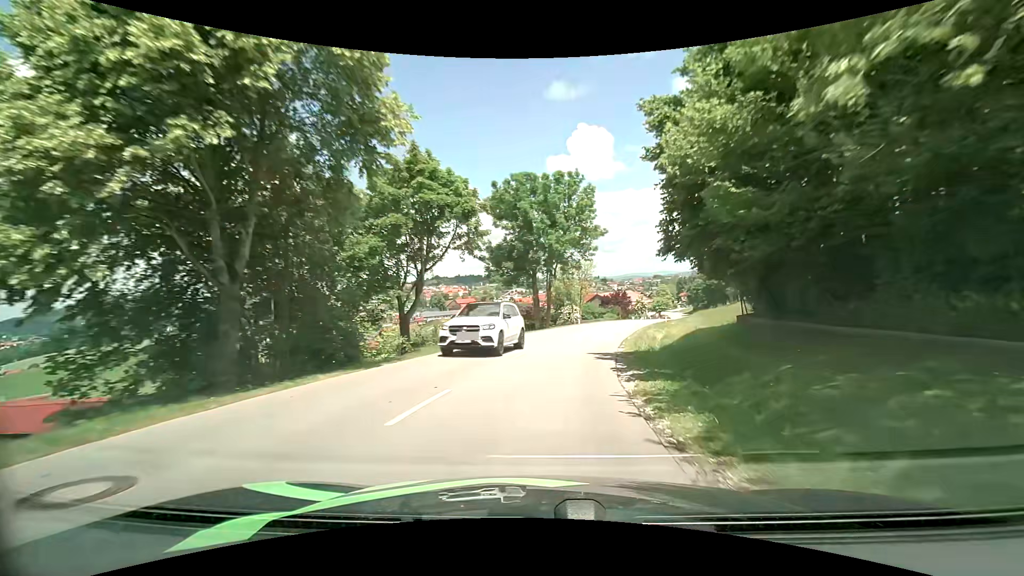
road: tertiary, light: Day
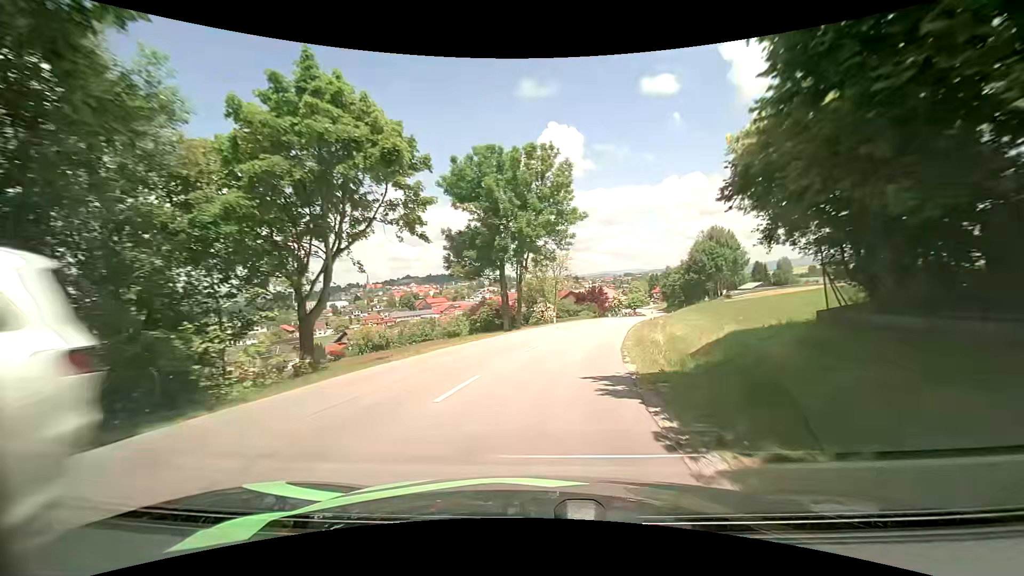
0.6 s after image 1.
(+0.3, +7.6) m; +3°
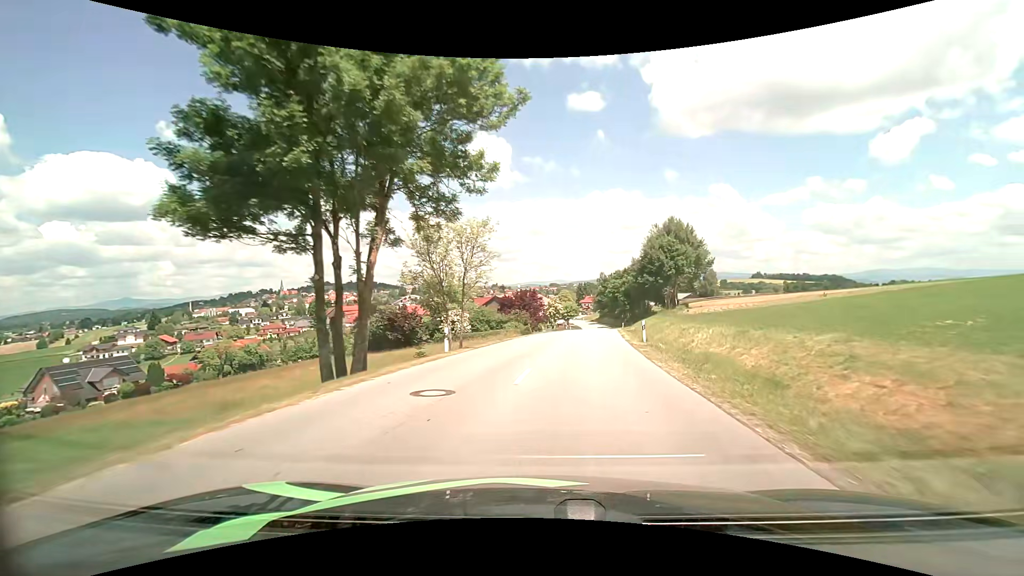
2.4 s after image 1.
(+2.0, +25.0) m; +8°
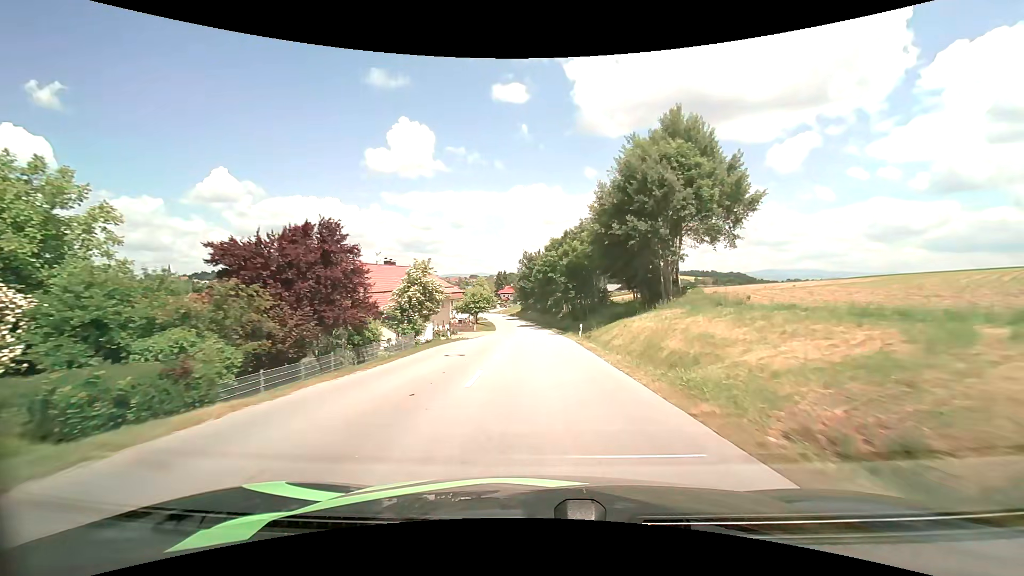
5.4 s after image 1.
(+5.2, +45.3) m; +10°
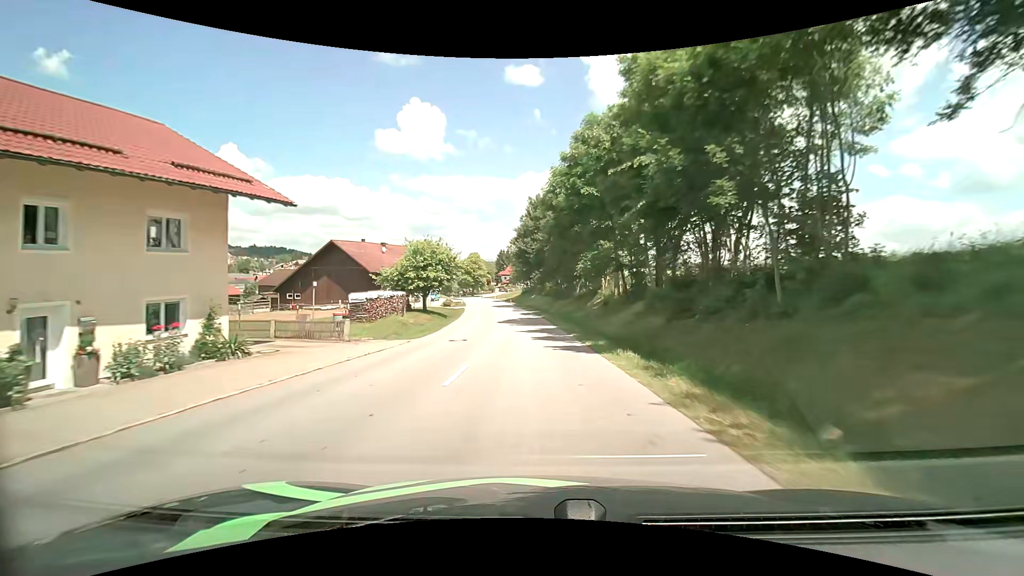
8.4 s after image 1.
(-0.4, +46.1) m; -1°
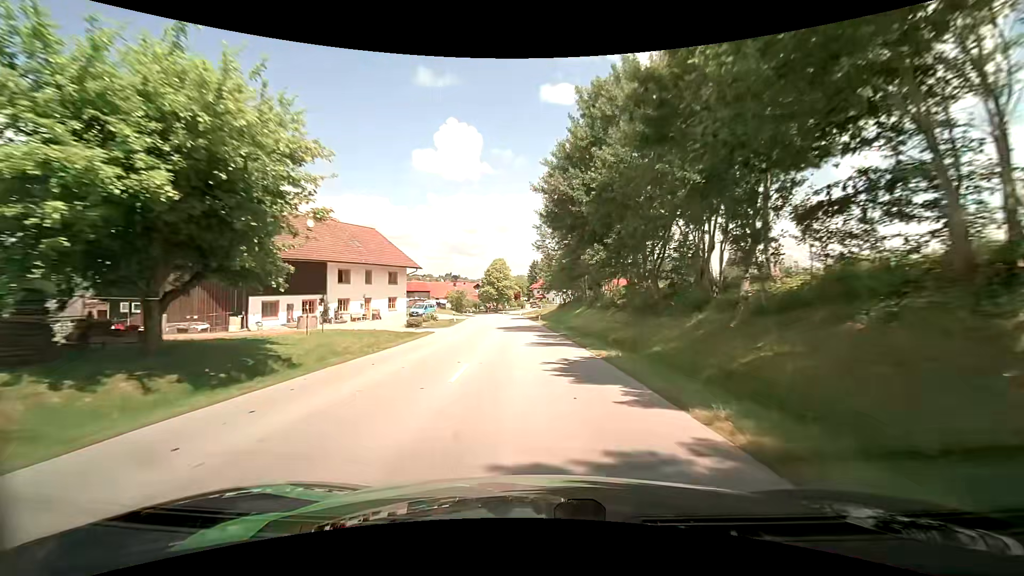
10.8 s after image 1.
(-1.2, +36.1) m; -4°
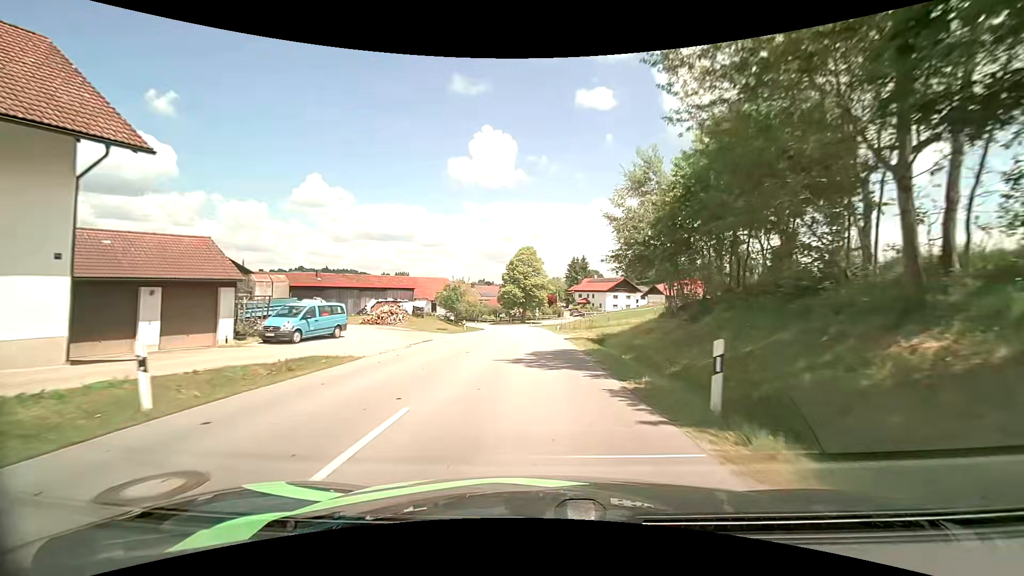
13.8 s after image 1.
(-1.6, +41.5) m; -4°
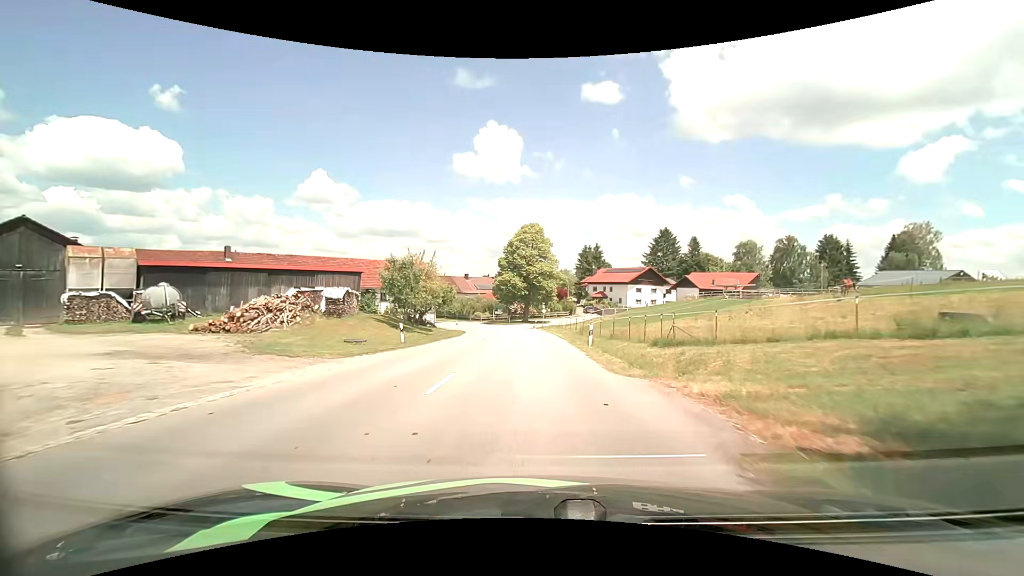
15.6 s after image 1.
(-0.1, +23.1) m; 0°
(0, +10) (0, +20) (0, +30) (-1, +40) (-2, +50) (-4, +60) (-7, +69) (-12, +78) (-17, +86) (-23, +94) m
